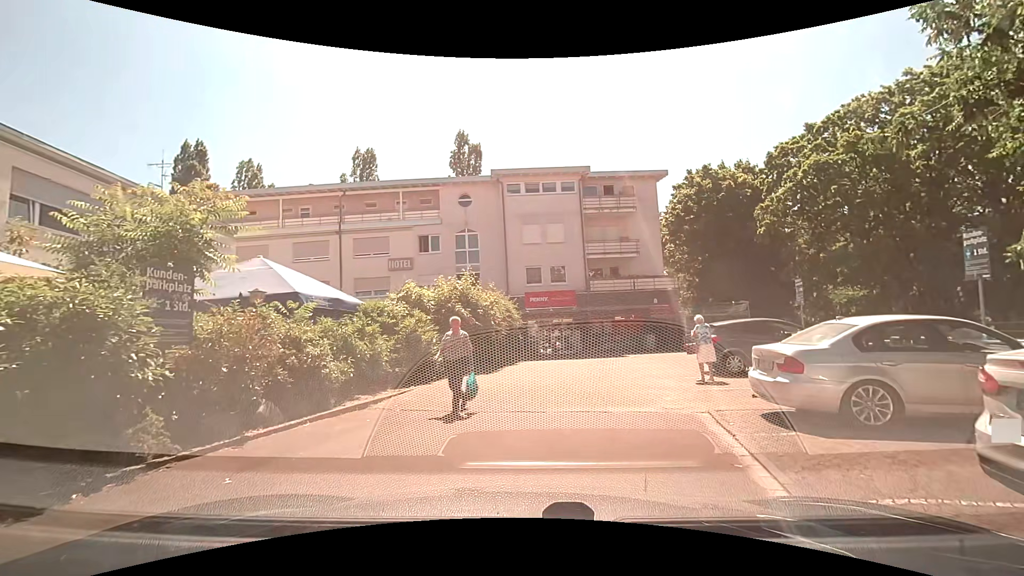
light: Day
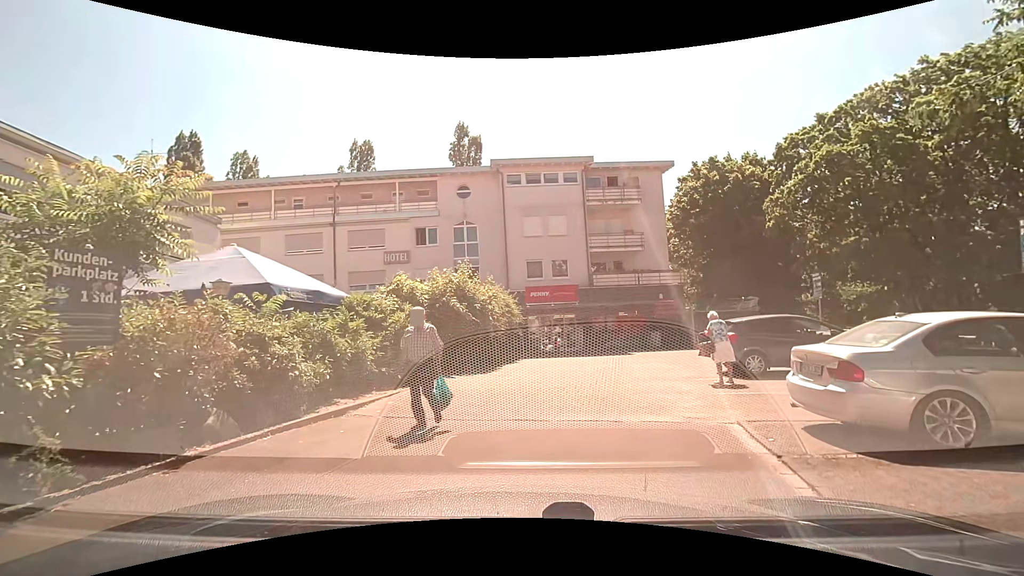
(0.0, +1.1) m; 0°
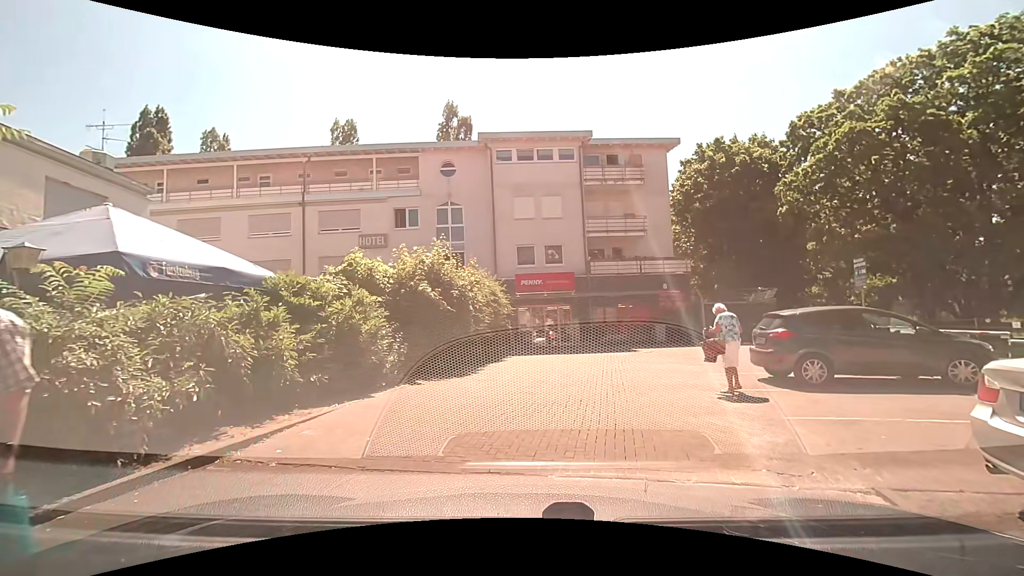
(-0.1, +3.0) m; -1°
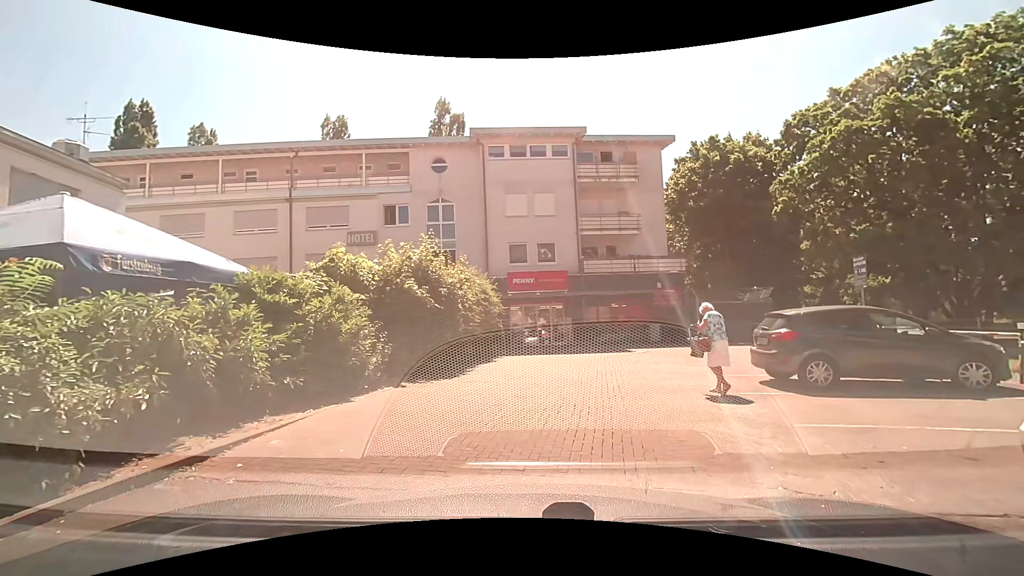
(0.0, +0.5) m; 0°
